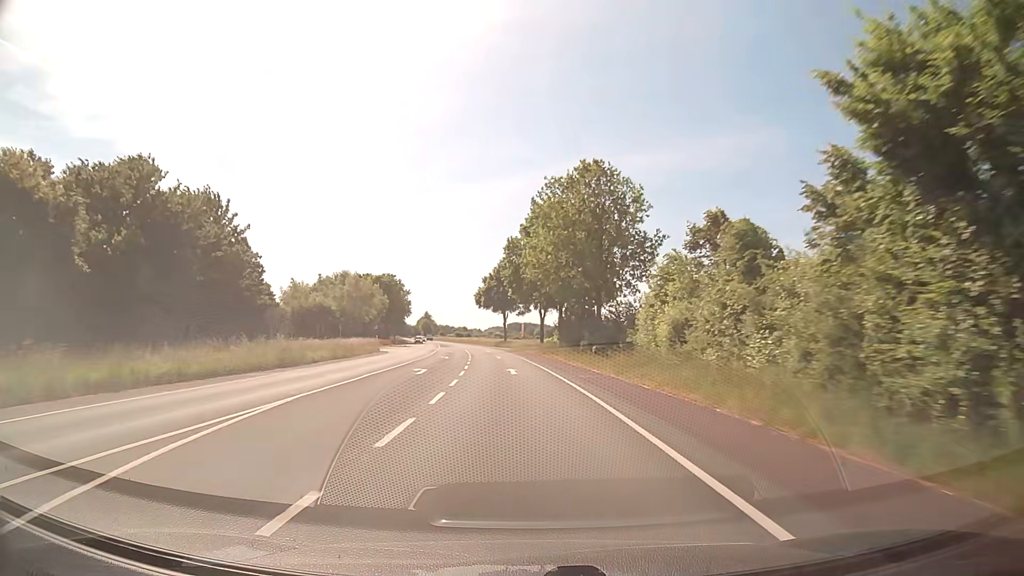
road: secondary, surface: asphalt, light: Day
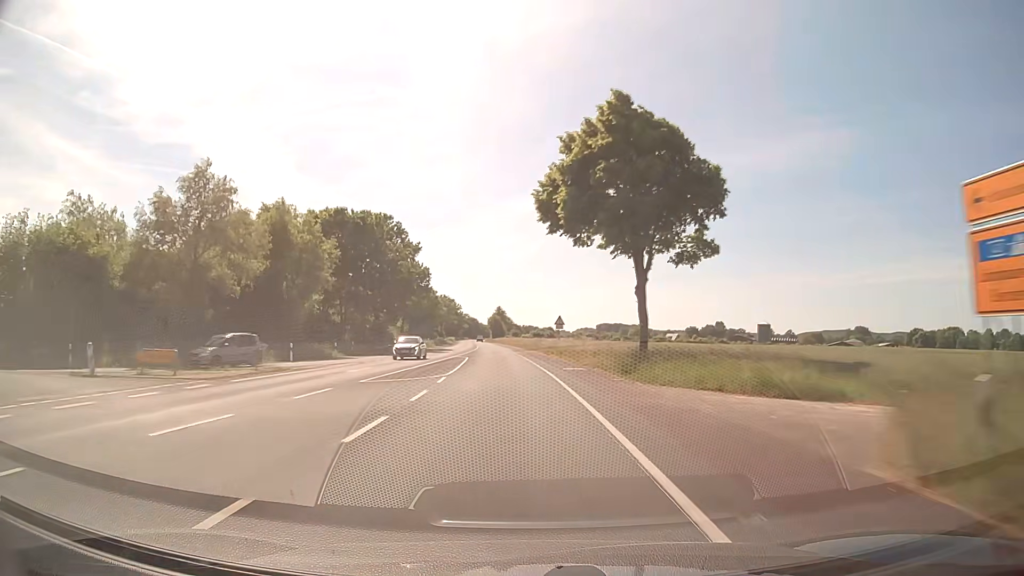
(-4.8, +77.7) m; -7°
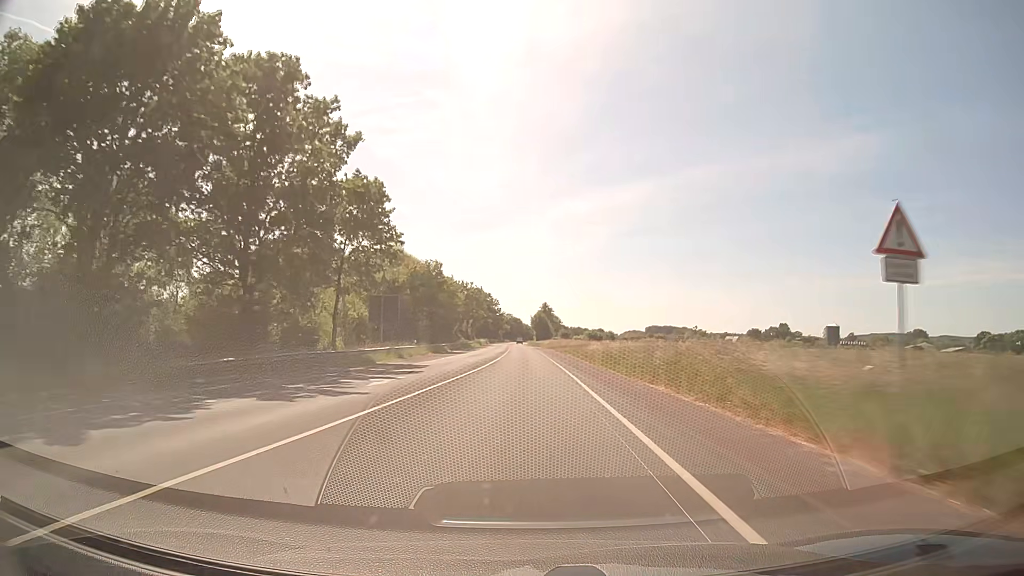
(-1.9, +47.1) m; -4°
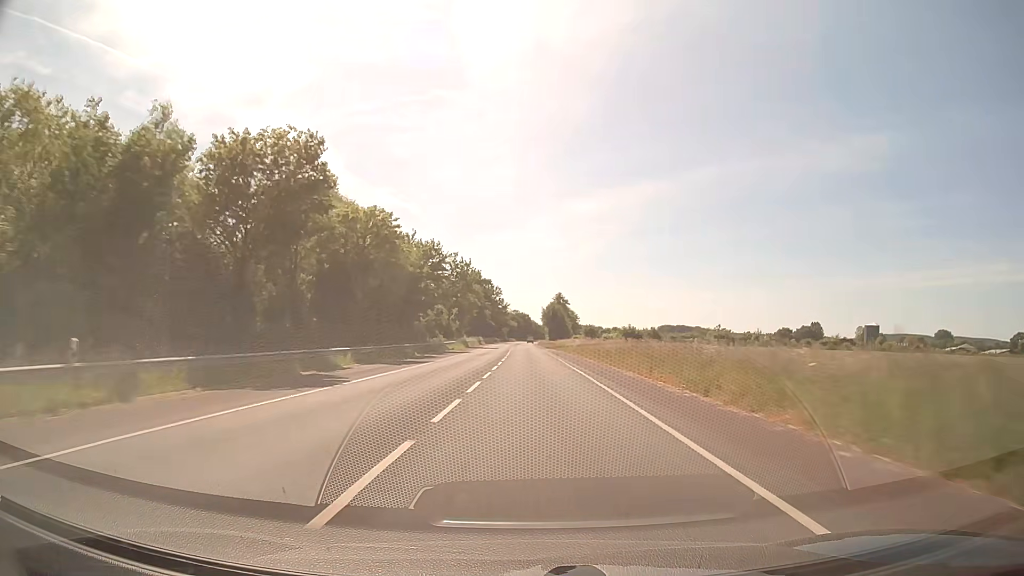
(-0.5, +47.3) m; -1°
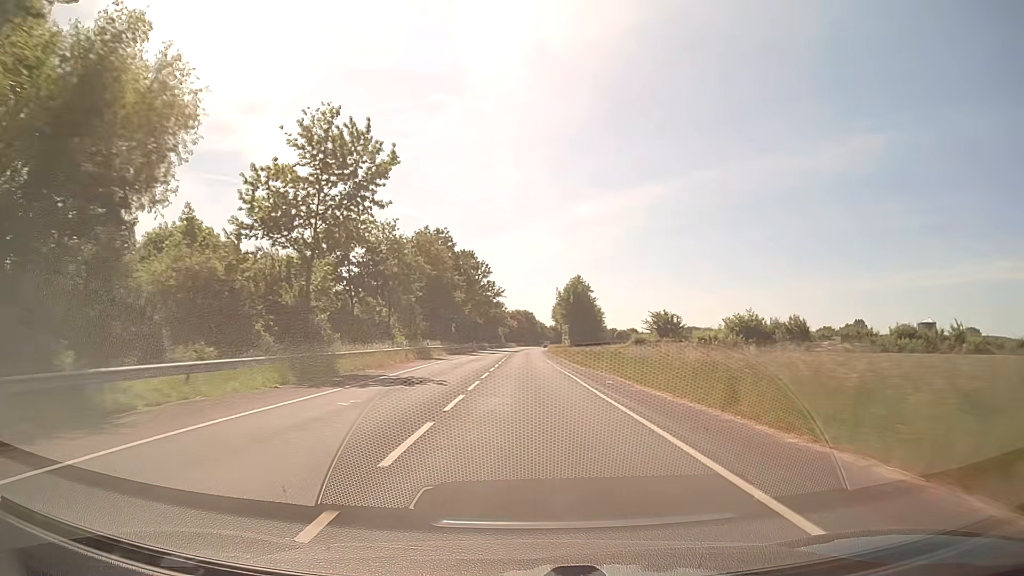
(-0.2, +63.2) m; 0°
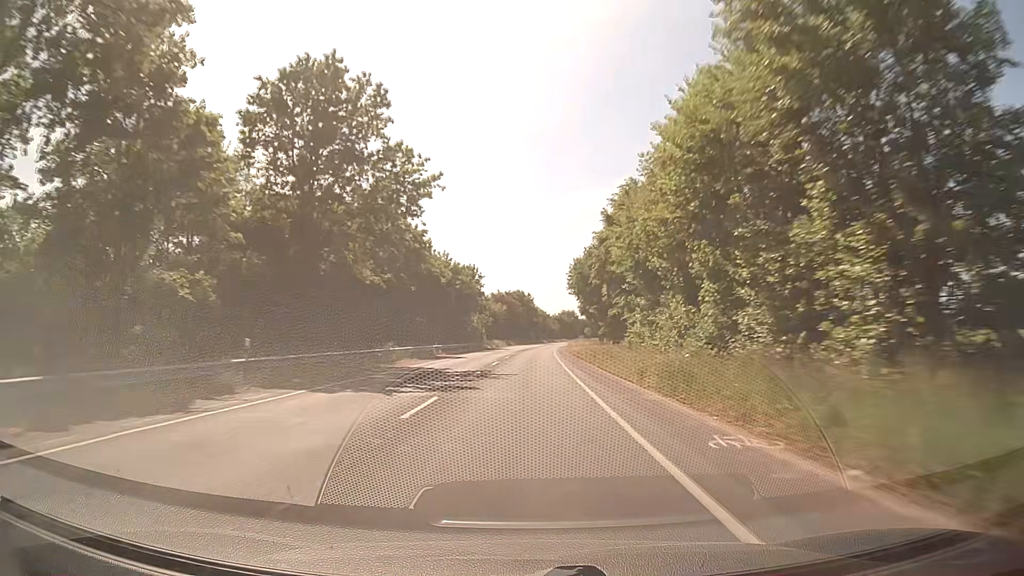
(0.0, +79.0) m; 0°
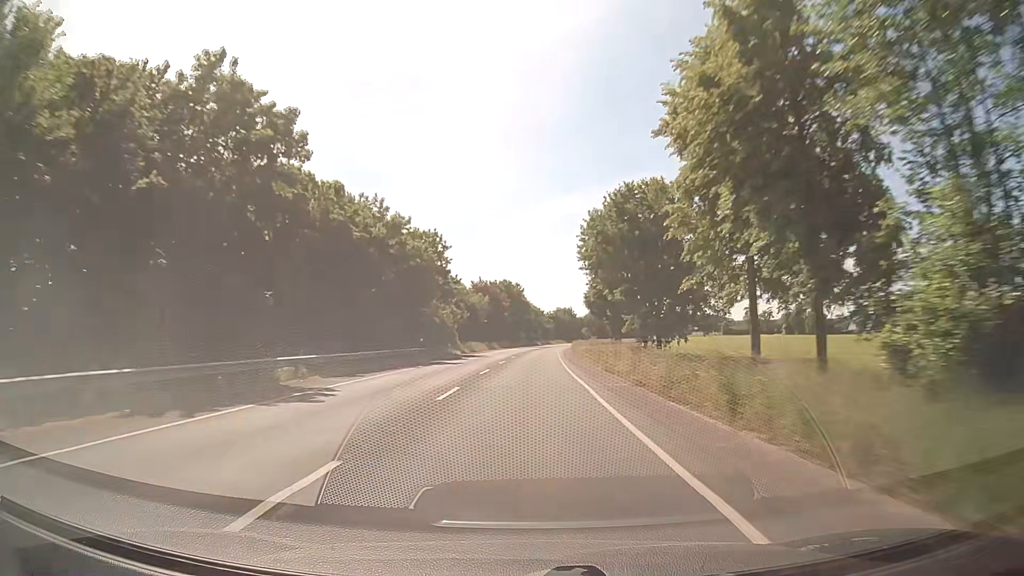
(+0.2, +31.6) m; +1°
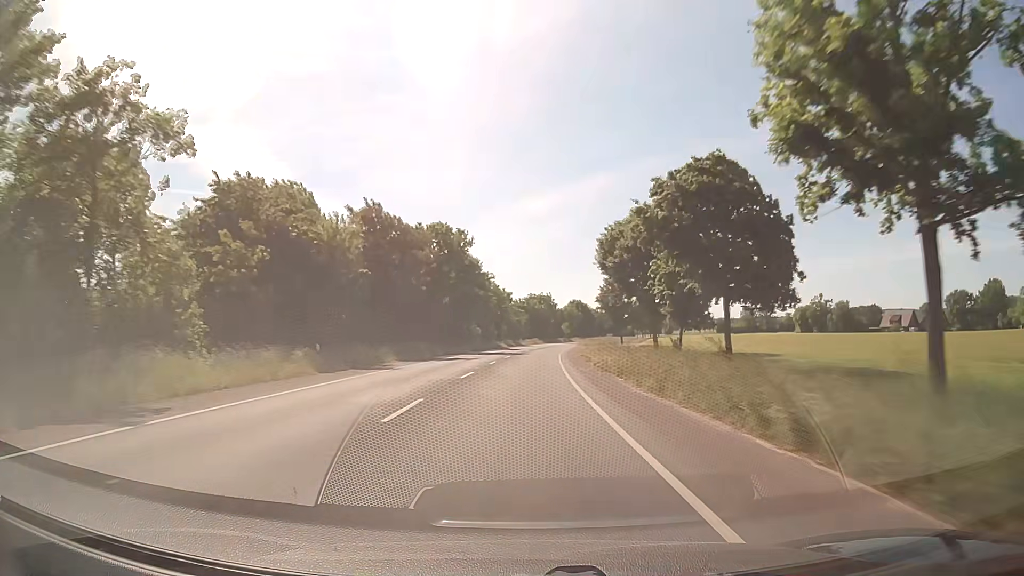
(+1.3, +63.1) m; +3°
(0, +10) (0, +20) (0, +30) (+1, +40) (+1, +50) (+2, +60) (+2, +70) (+3, +80) (+4, +90) (+5, +100) m
